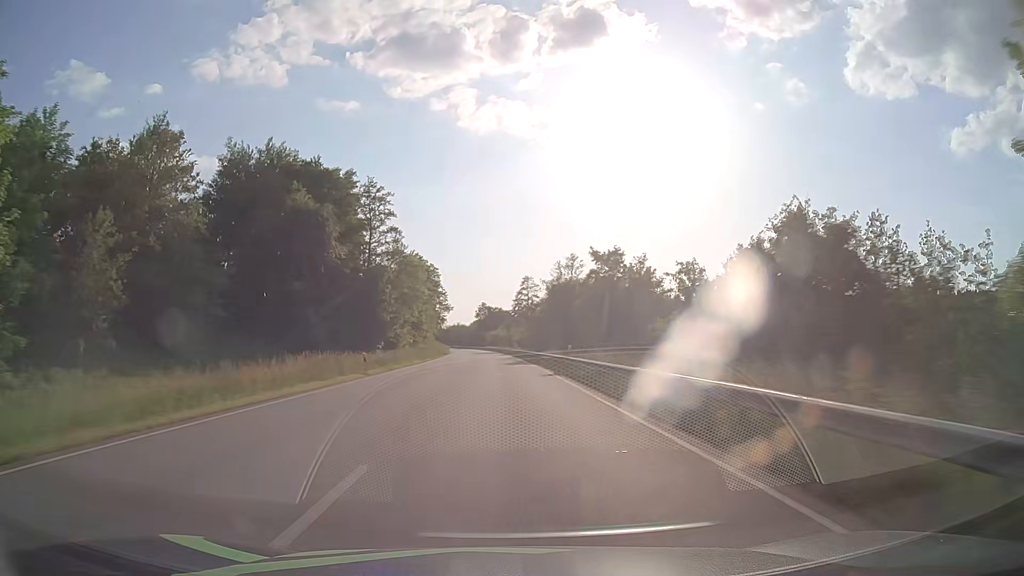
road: primary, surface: asphalt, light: Day
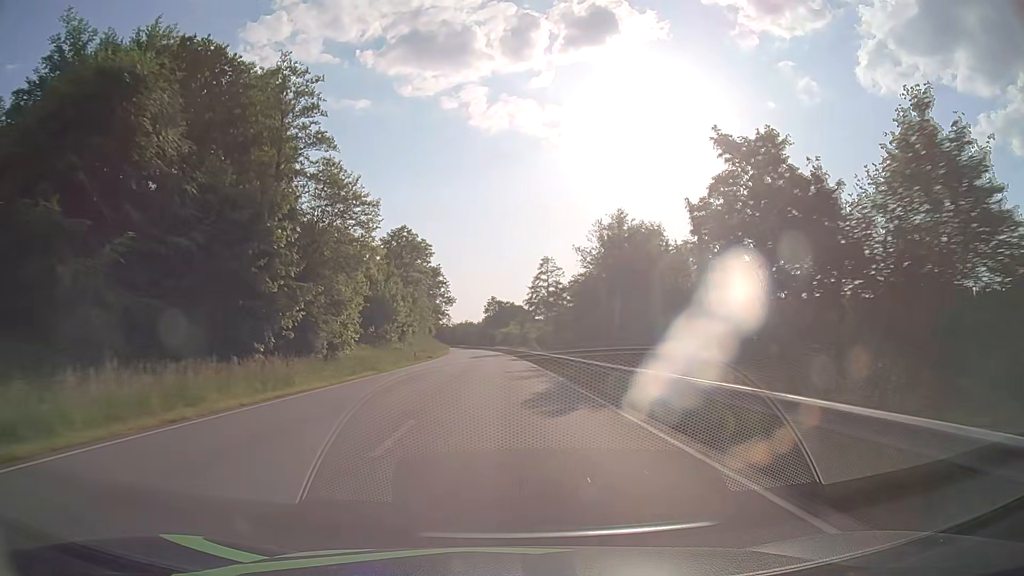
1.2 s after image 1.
(-0.3, +31.7) m; -1°
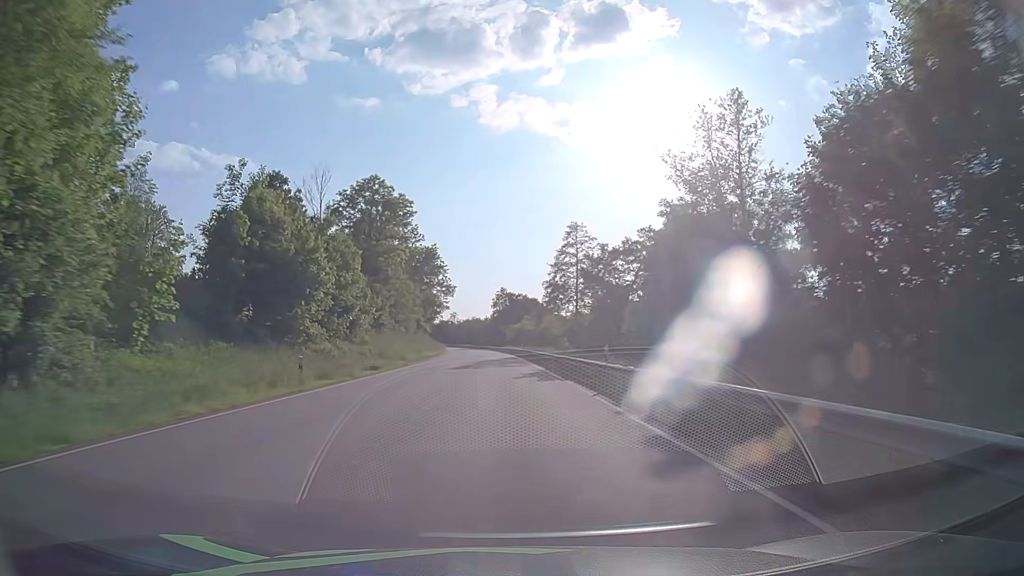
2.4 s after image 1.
(-0.3, +31.7) m; -1°
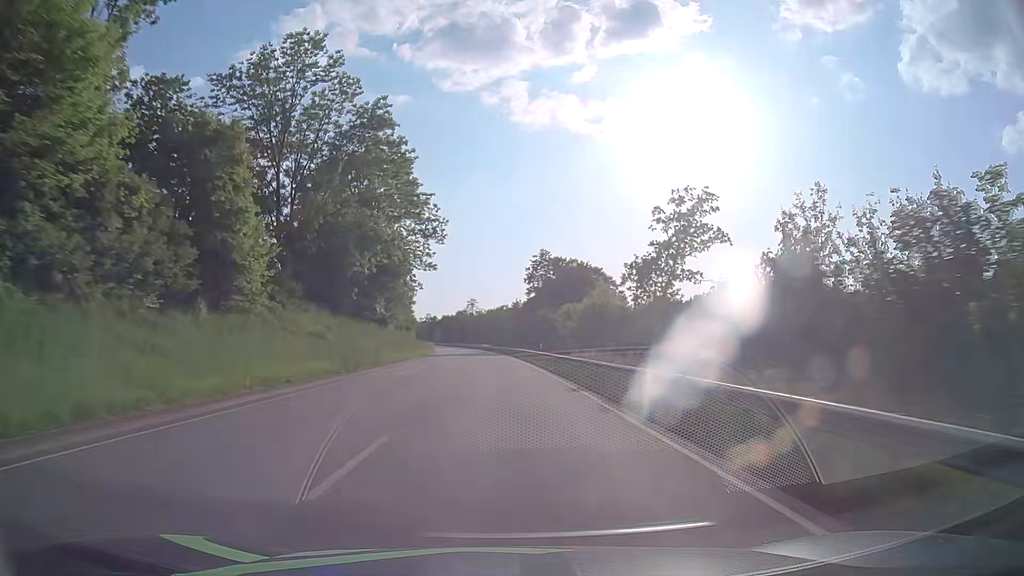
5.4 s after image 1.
(-1.4, +79.2) m; -3°
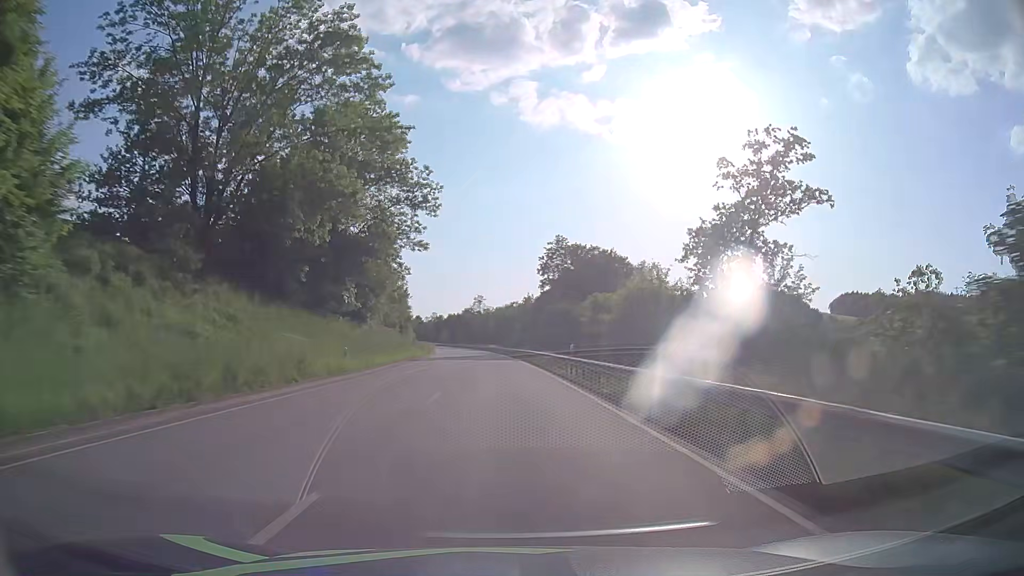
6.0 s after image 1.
(-0.1, +15.8) m; -1°
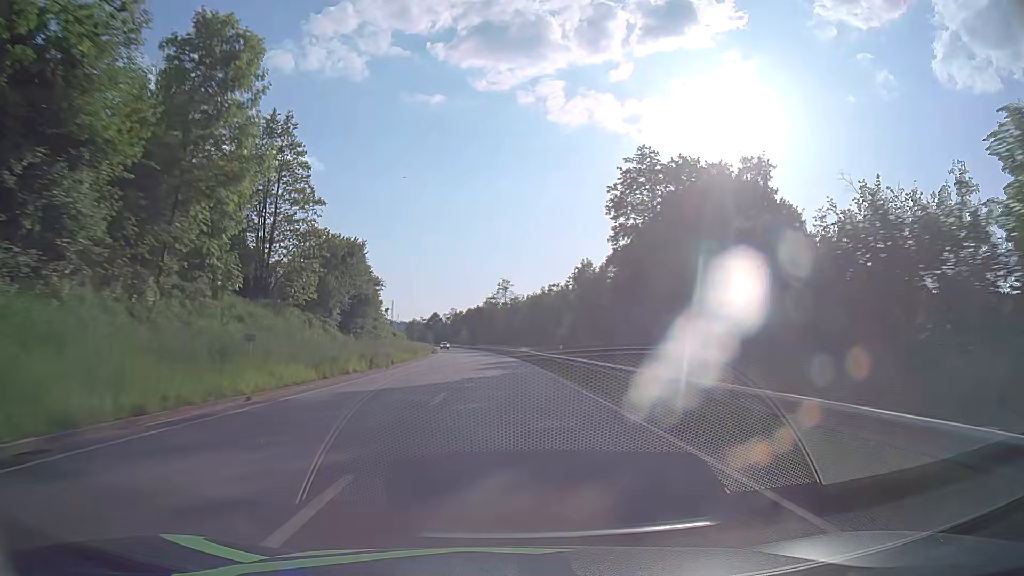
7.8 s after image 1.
(-1.1, +47.4) m; -3°
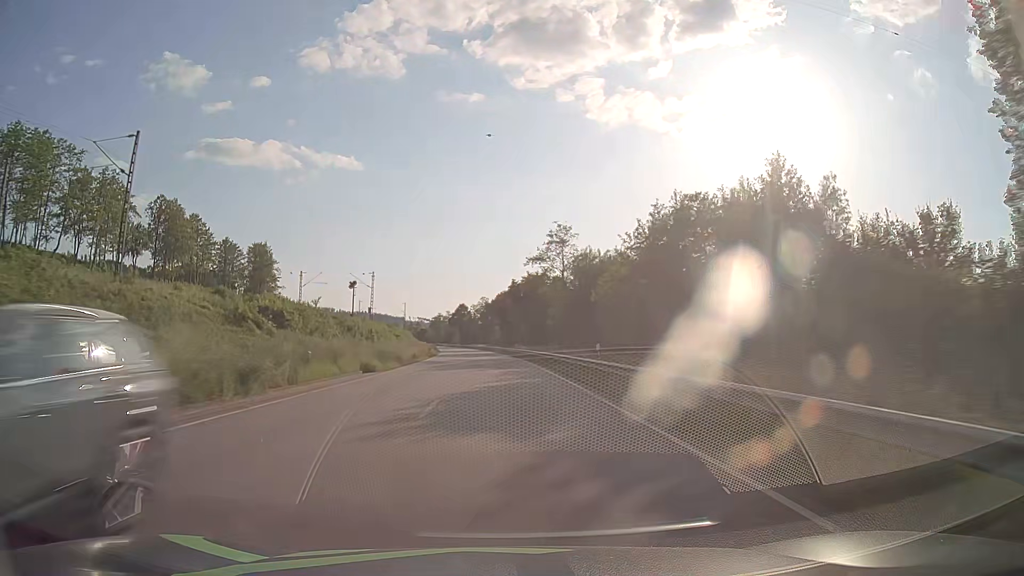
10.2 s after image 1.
(-1.4, +63.1) m; -3°
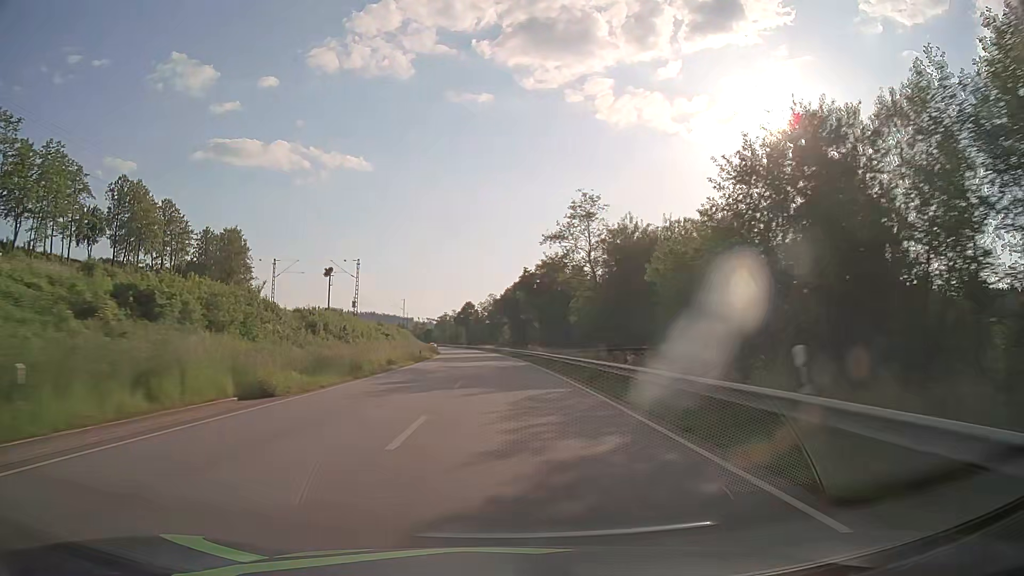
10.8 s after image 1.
(-0.1, +15.8) m; -1°
(0, +10) (0, +20) (0, +30) (-1, +40) (-1, +50) (-1, +60) (-2, +70) (-2, +80) (-3, +90) (-4, +100) m
